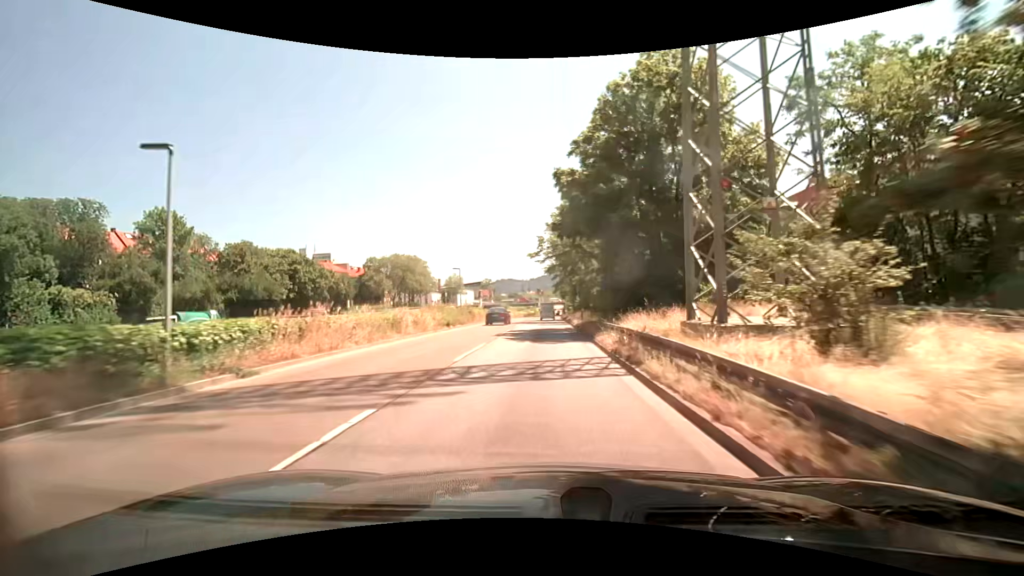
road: trunk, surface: asphalt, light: Day
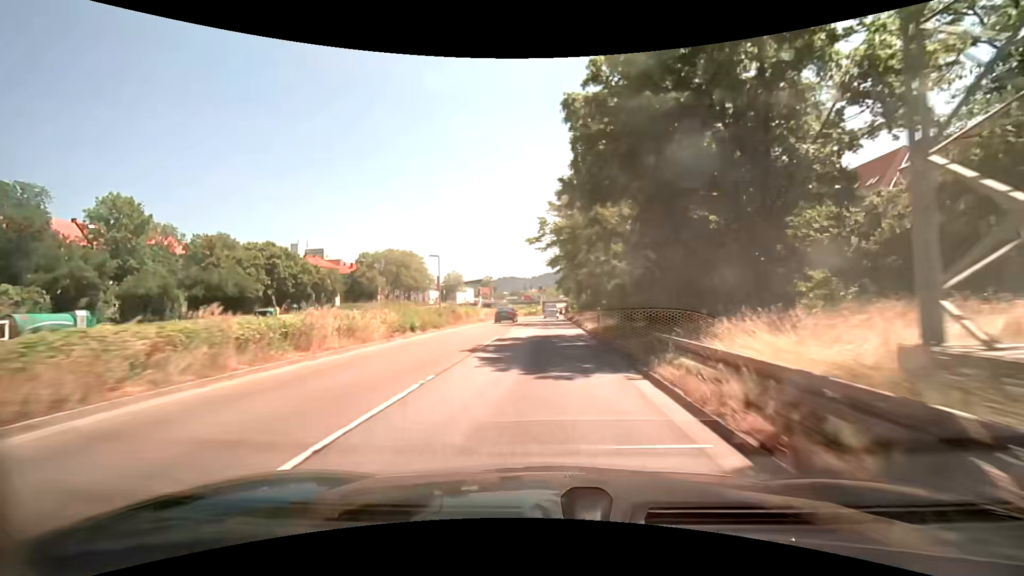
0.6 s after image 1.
(+0.1, +9.0) m; 0°
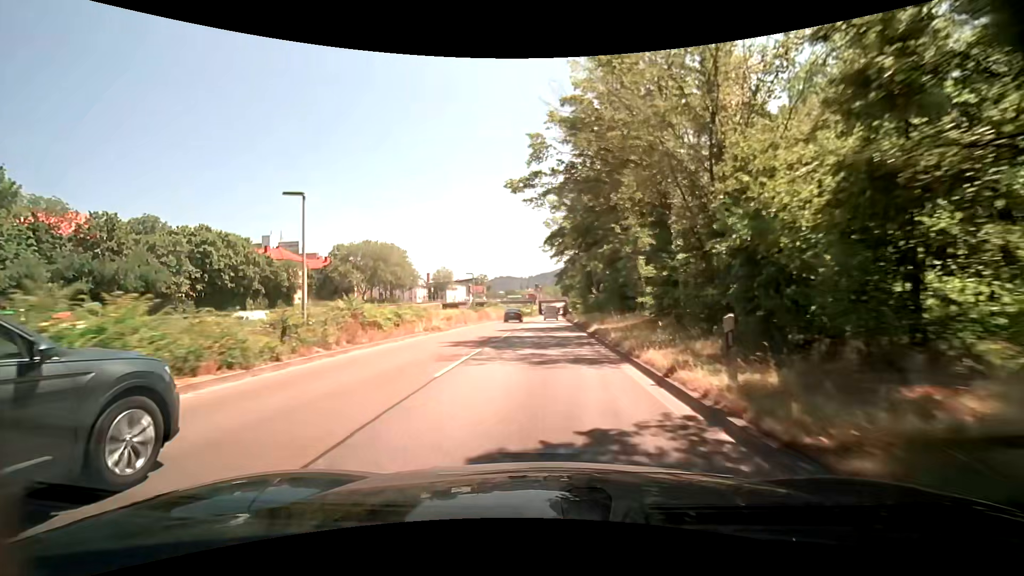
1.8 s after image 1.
(+0.2, +18.1) m; +1°
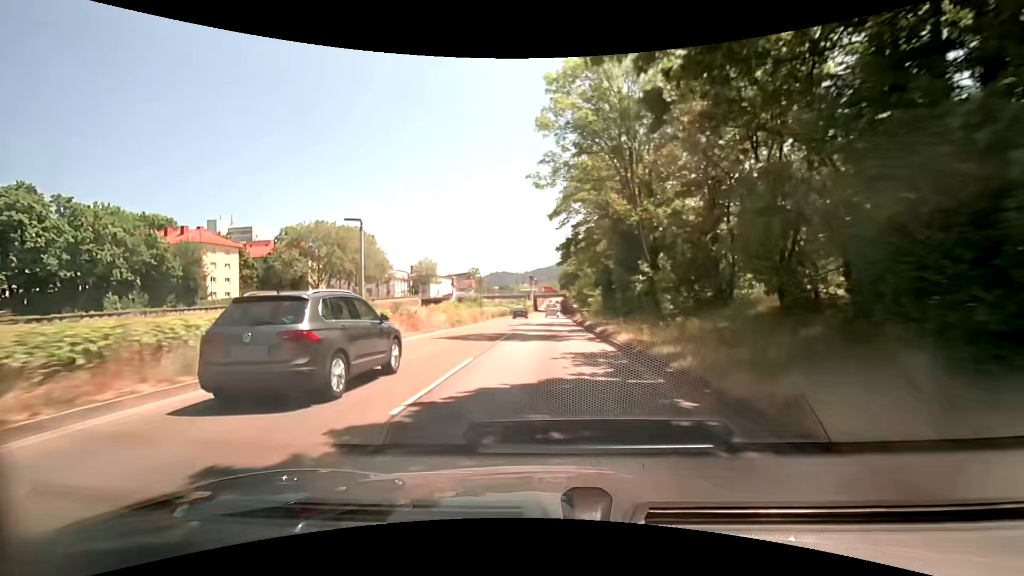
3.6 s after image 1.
(+0.2, +27.1) m; 0°
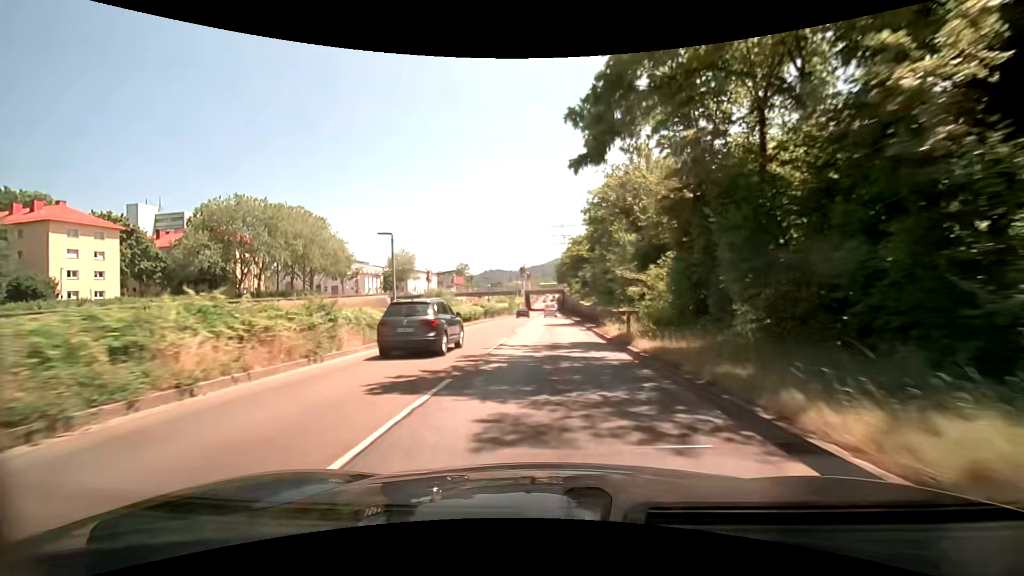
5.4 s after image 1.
(+0.3, +27.2) m; +1°
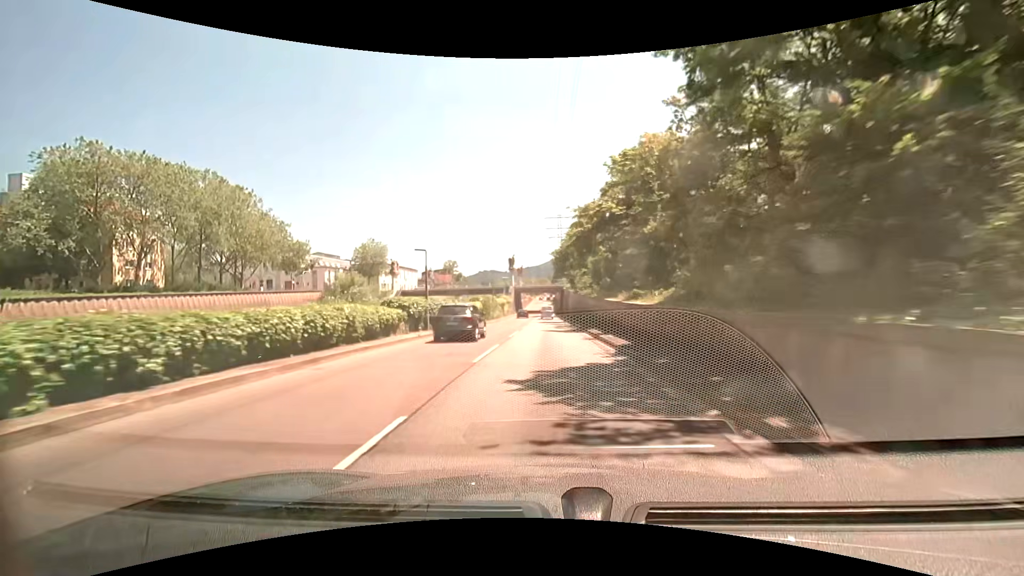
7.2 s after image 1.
(+0.1, +27.2) m; +1°
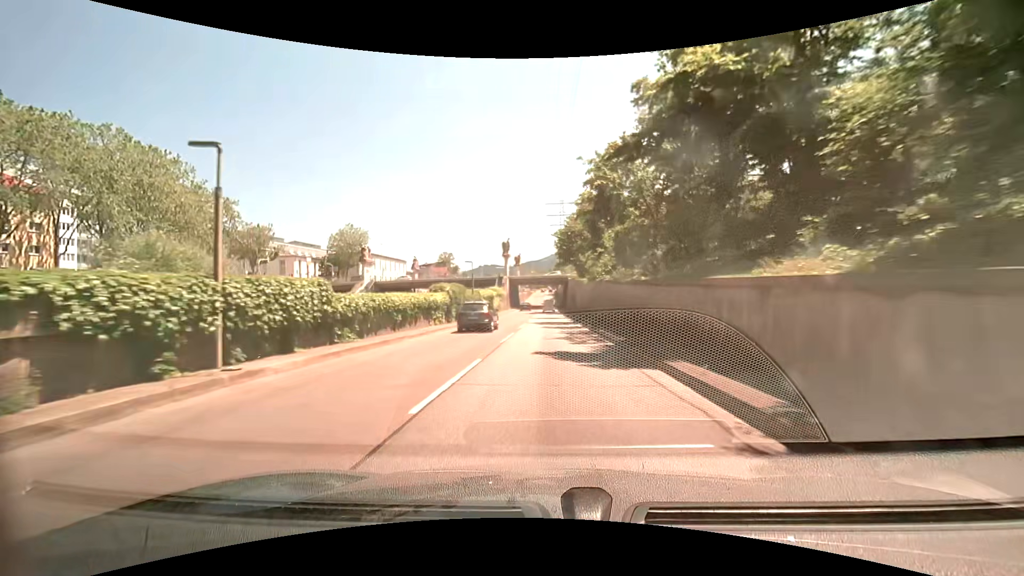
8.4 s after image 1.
(0.0, +18.0) m; -1°
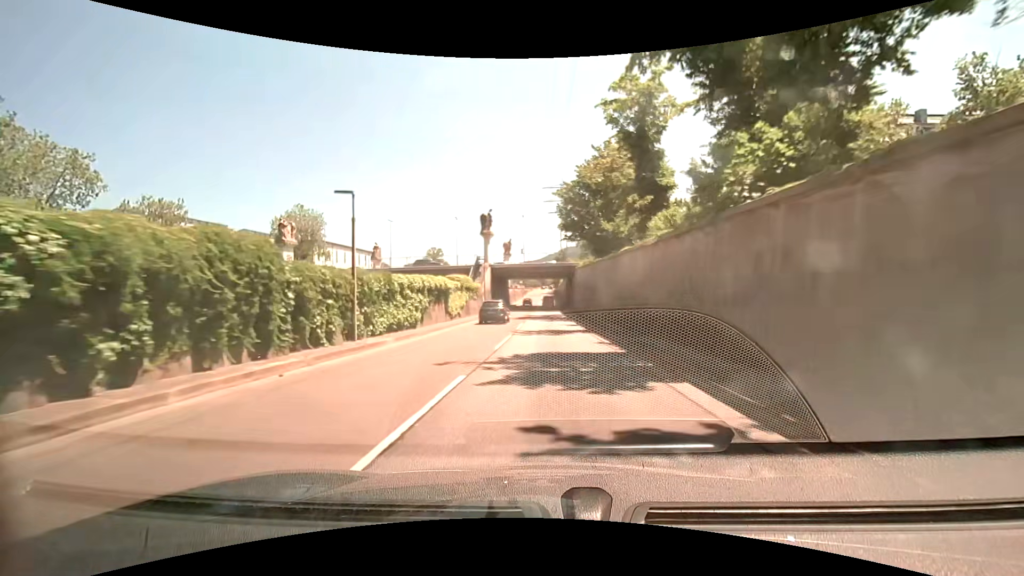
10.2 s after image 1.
(+0.3, +27.1) m; +1°
(0, +10) (0, +20) (0, +30) (0, +40) (0, +50) (0, +60) (0, +70) (-1, +80) (-2, +90) (-3, +100) m
